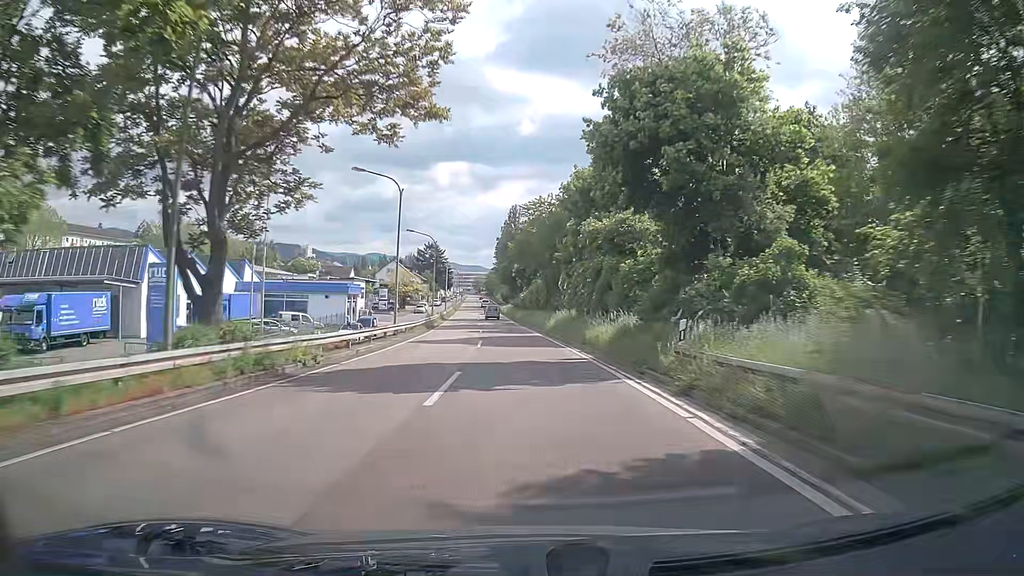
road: trunk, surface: asphalt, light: Day
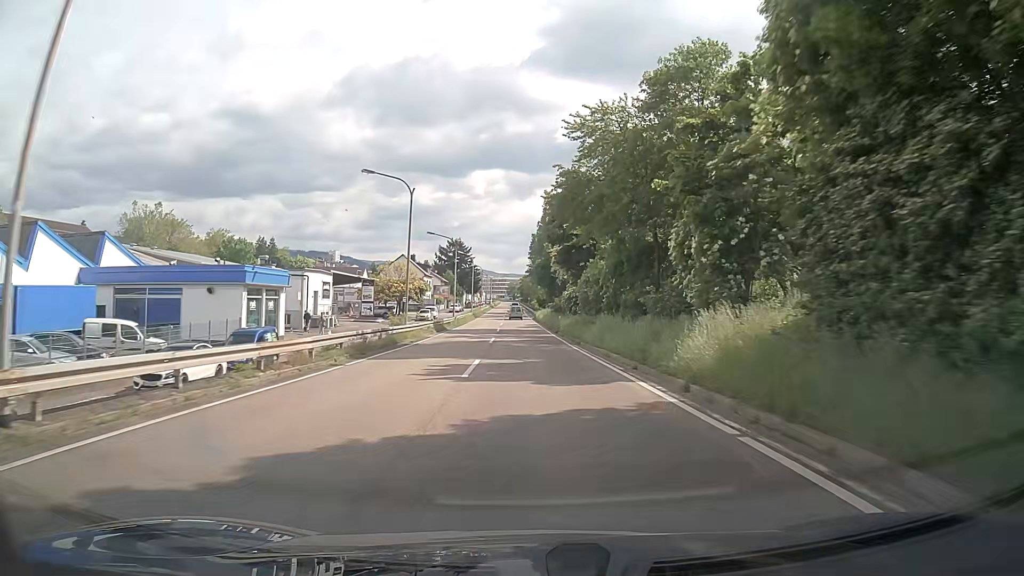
(-1.0, +31.3) m; -3°
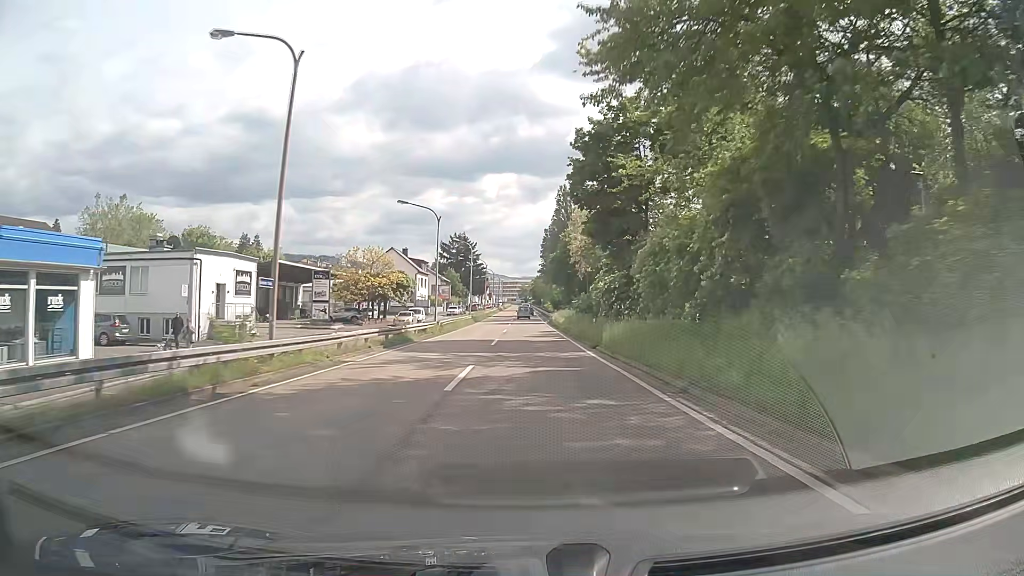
(-0.2, +20.9) m; -1°
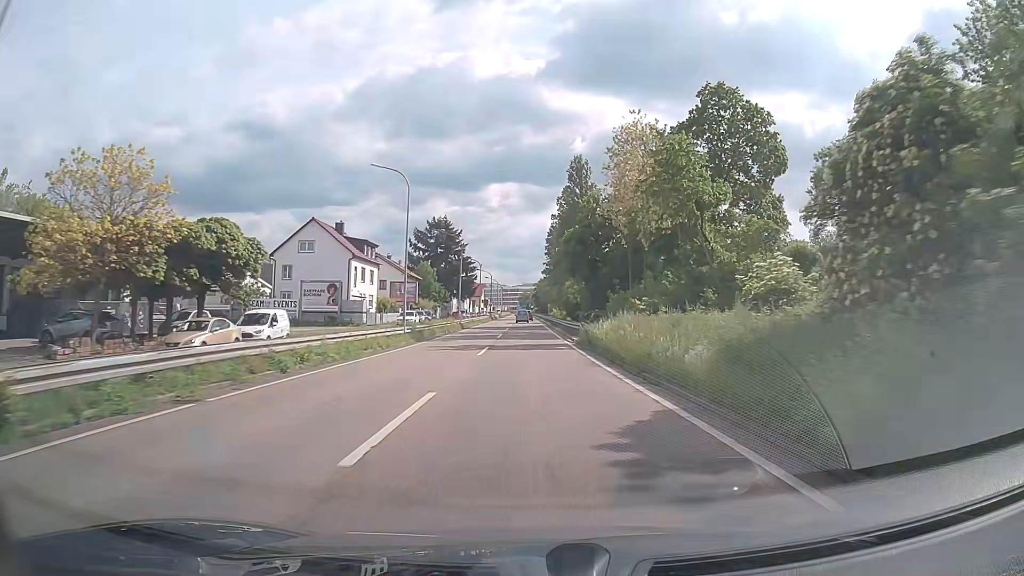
(0.0, +42.3) m; 0°
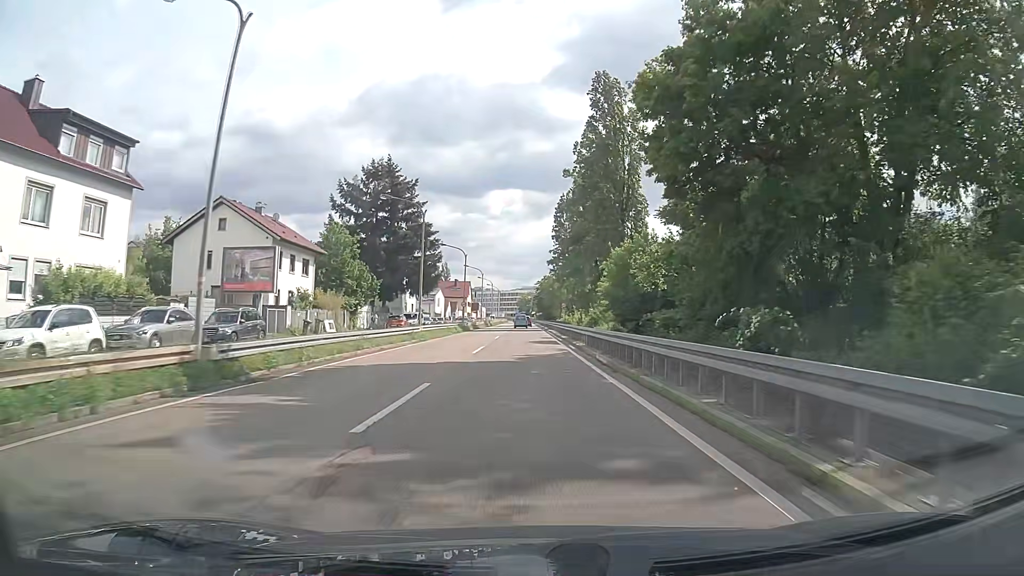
(+0.2, +52.2) m; 0°
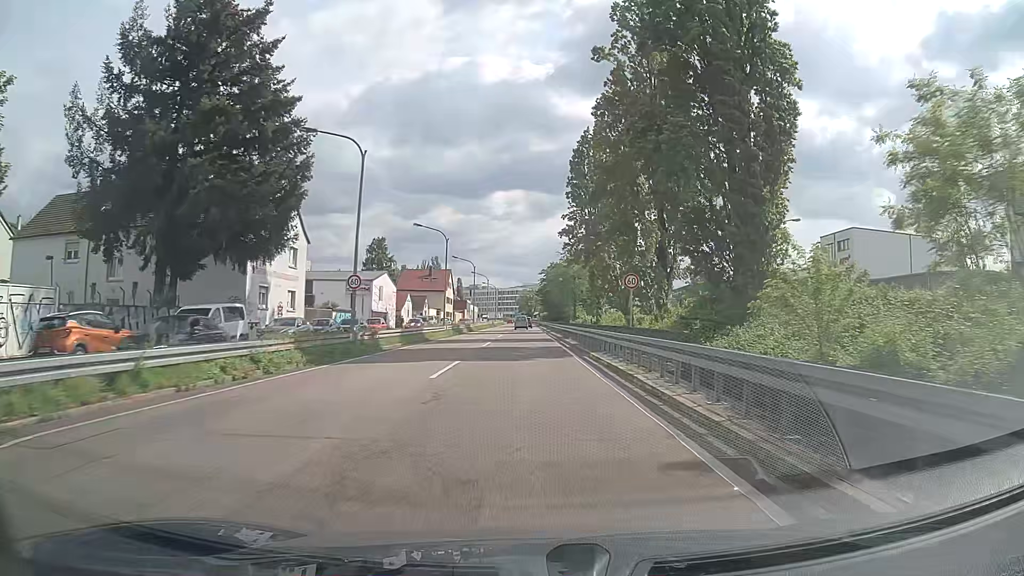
(-0.1, +46.5) m; 0°
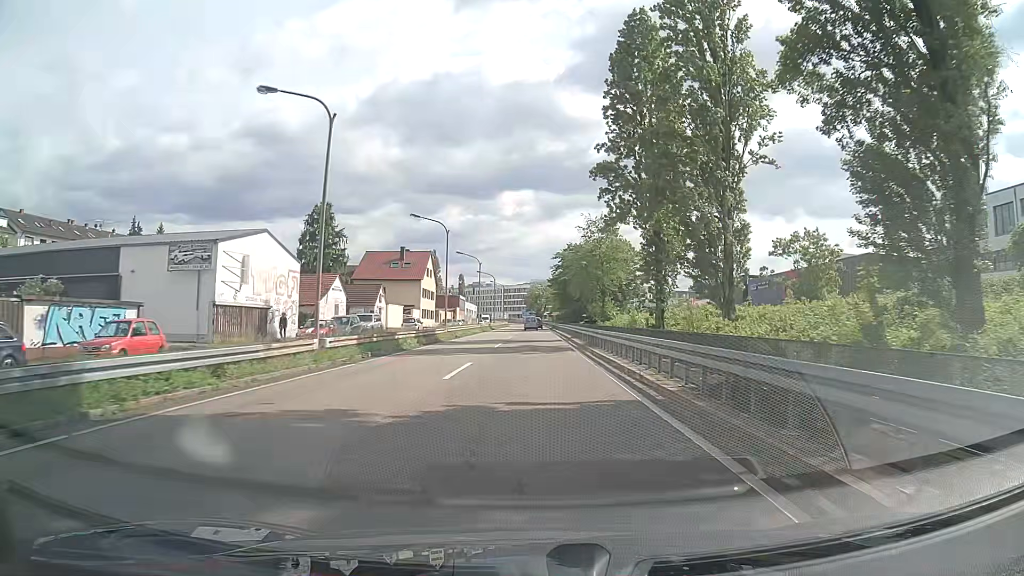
(-0.4, +36.0) m; -1°
(0, +10) (0, +20) (0, +30) (0, +40) (0, +50) (0, +60) (0, +70) (0, +80) (0, +90) (0, +100) m
